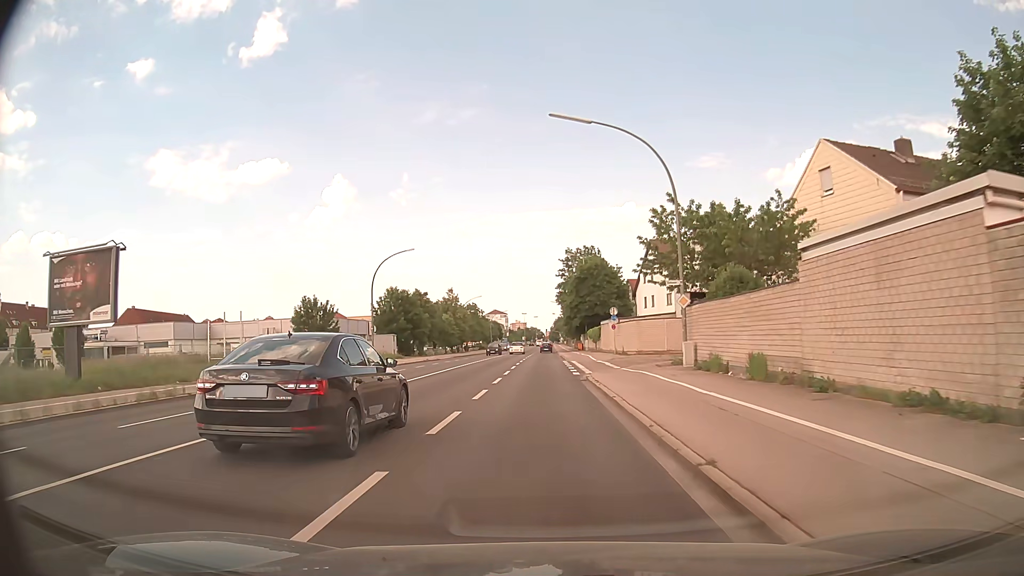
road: secondary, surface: asphalt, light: Day
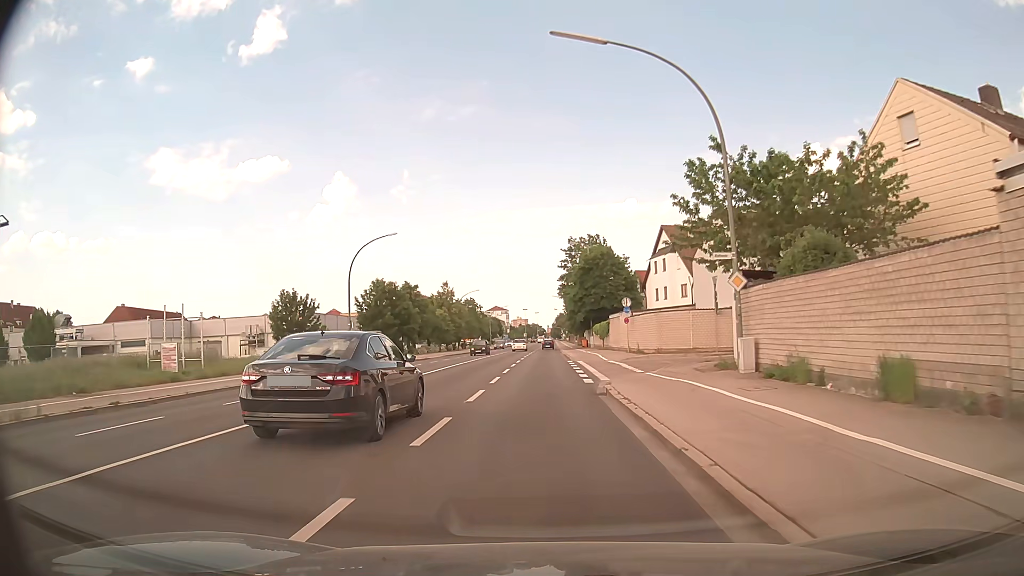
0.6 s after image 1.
(0.0, +7.4) m; 0°
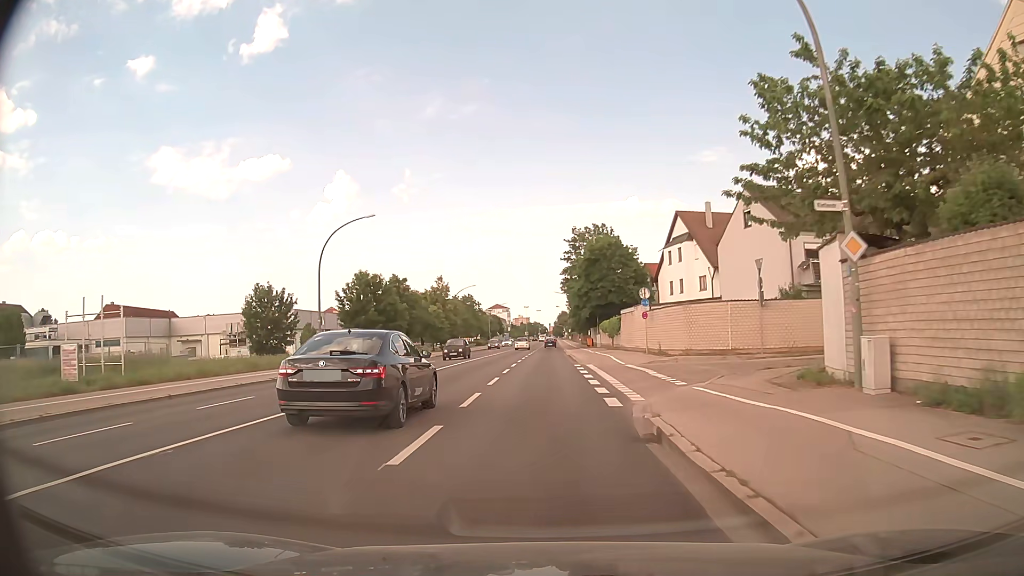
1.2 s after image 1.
(0.0, +7.4) m; 0°
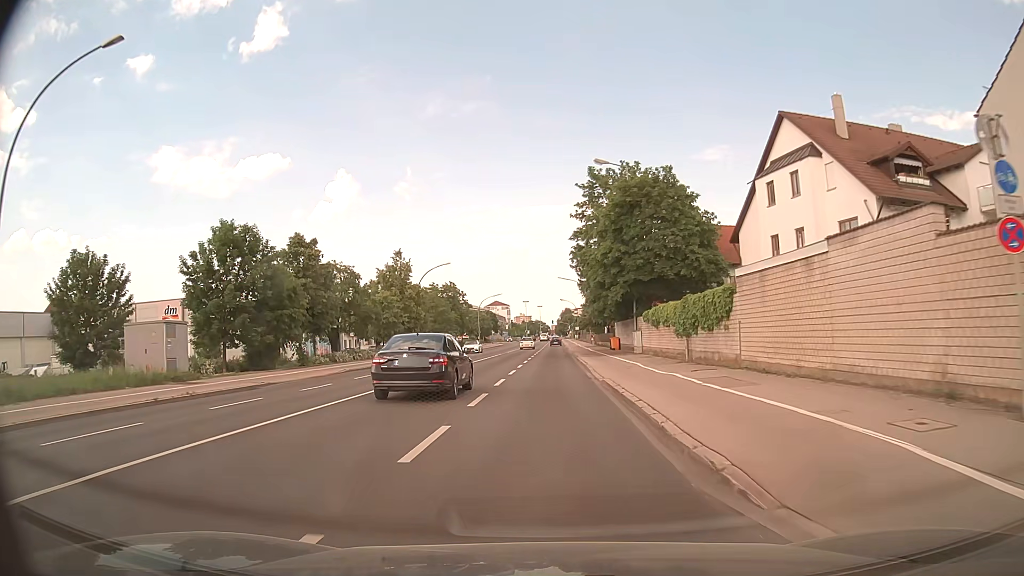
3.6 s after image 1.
(0.0, +29.9) m; 0°
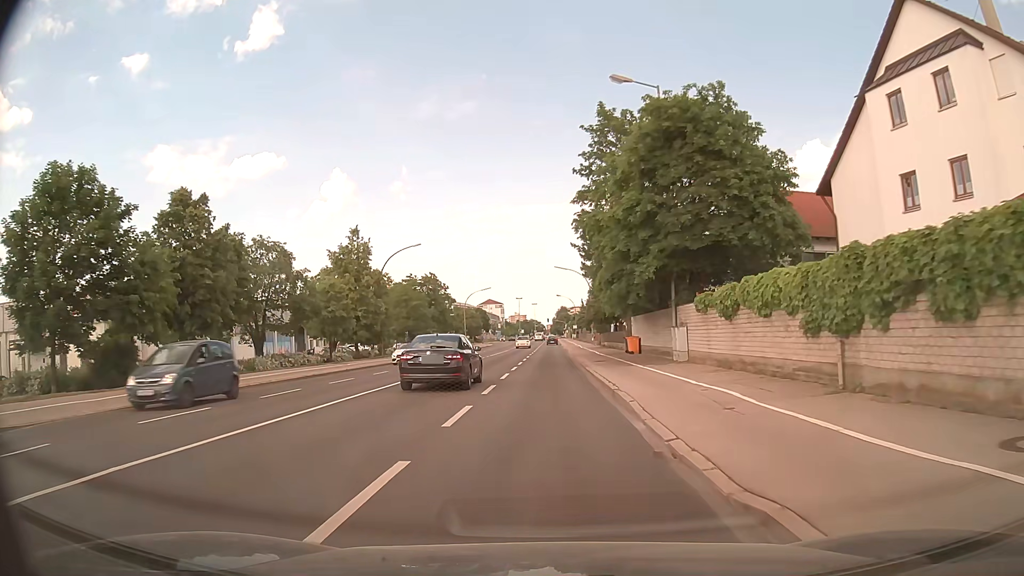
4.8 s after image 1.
(+0.1, +14.9) m; 0°
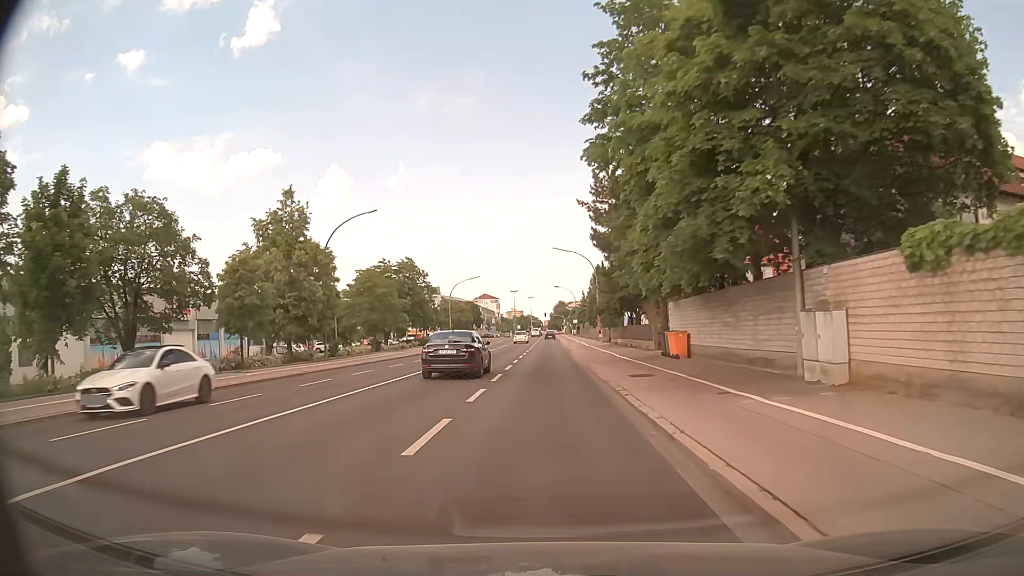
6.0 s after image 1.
(0.0, +14.9) m; +1°
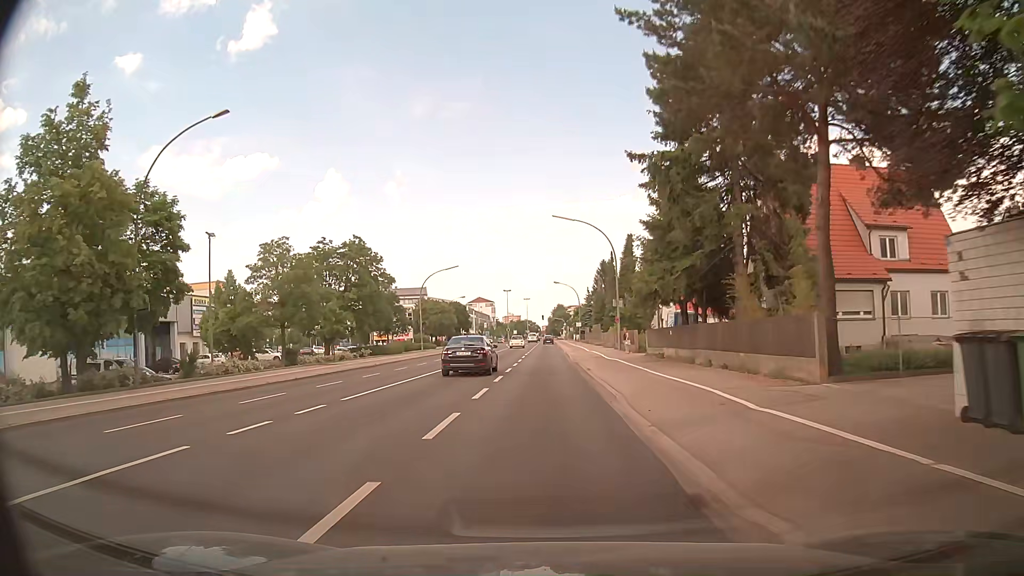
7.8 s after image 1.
(-0.1, +22.3) m; 0°
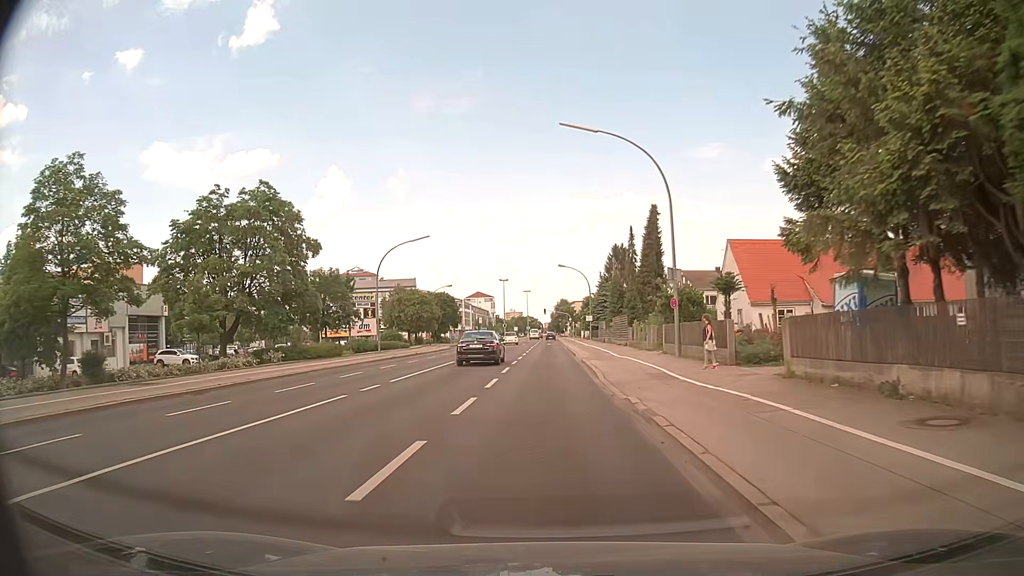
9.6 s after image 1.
(0.0, +21.7) m; 0°
(0, +10) (0, +20) (0, +30) (0, +40) (0, +50) (0, +60) (0, +70) (0, +80) (0, +90) (0, +100) m
